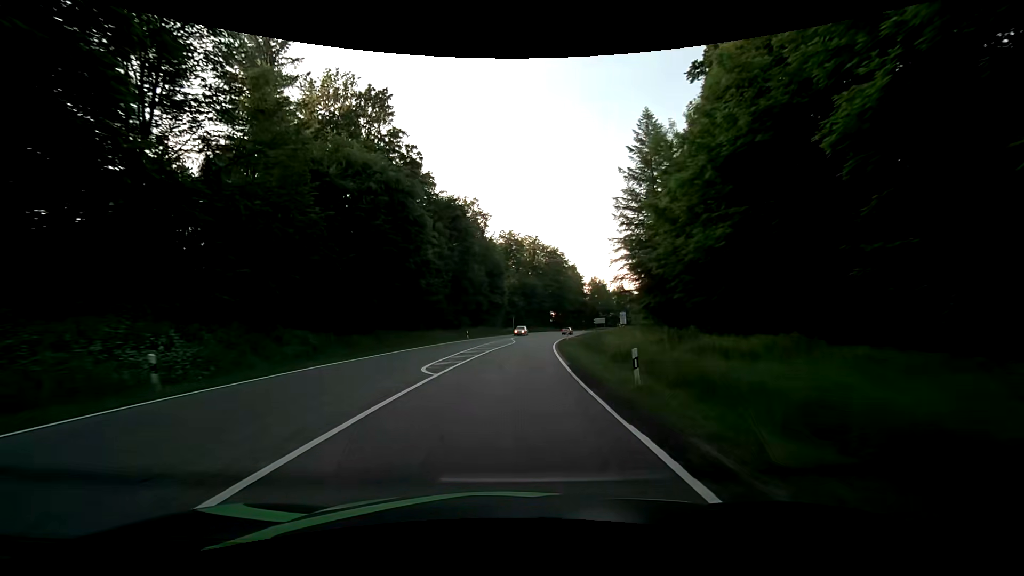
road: secondary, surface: asphalt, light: Day
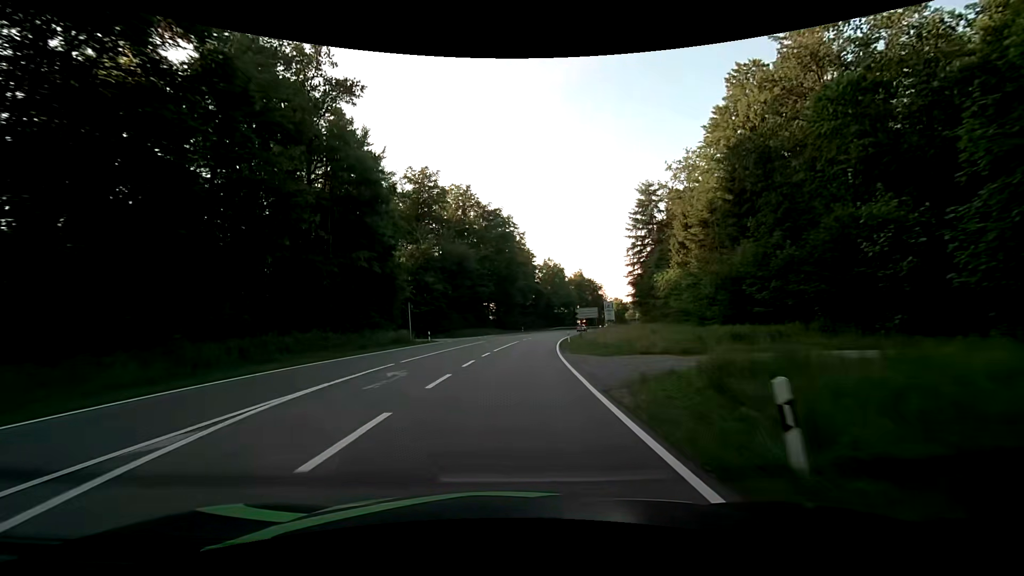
(+3.2, +53.5) m; +7°
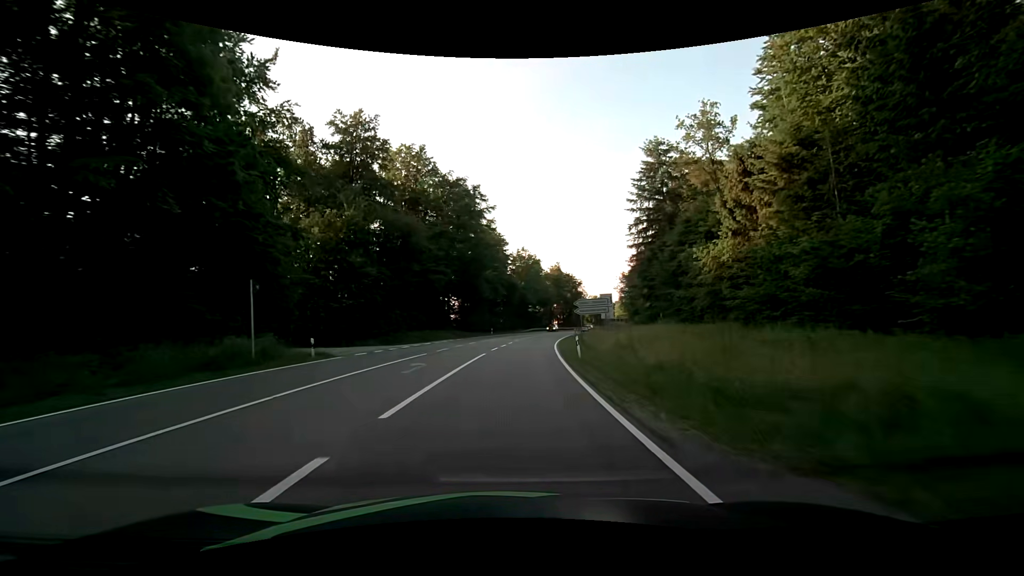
(+0.7, +20.7) m; +4°
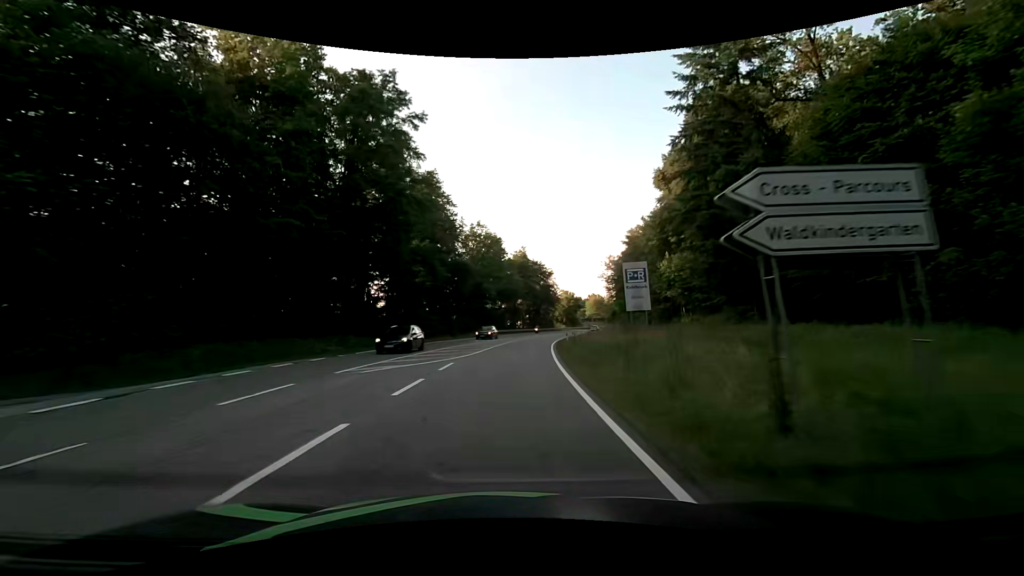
(+1.5, +30.8) m; +5°
(0, +10) (+1, +20) (+1, +30) (+2, +40) (+3, +50) (+5, +60) (+7, +70) (+9, +79) (+12, +89) (+14, +99) m
